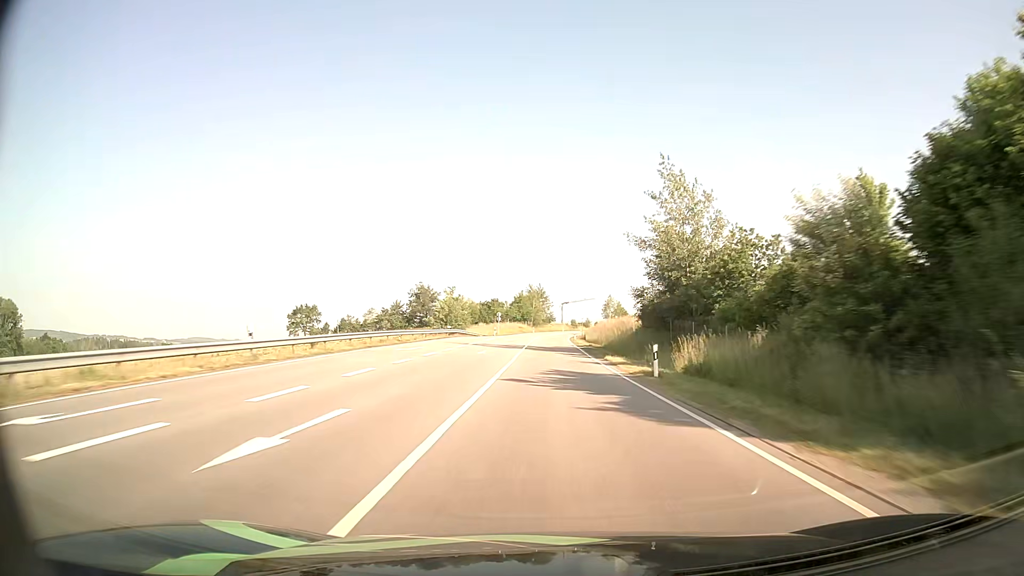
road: primary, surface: asphalt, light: Day
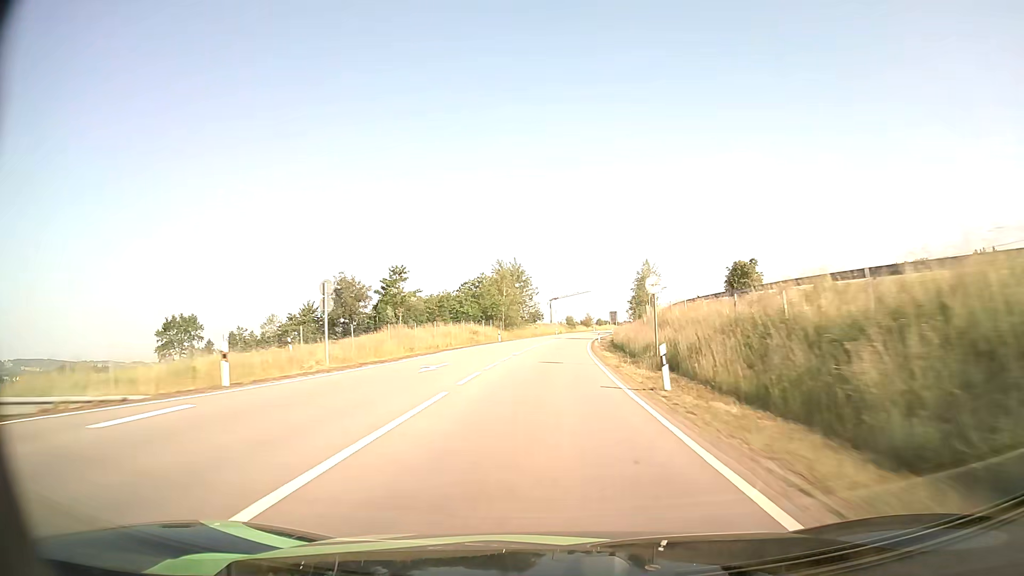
(+0.5, +69.8) m; +1°
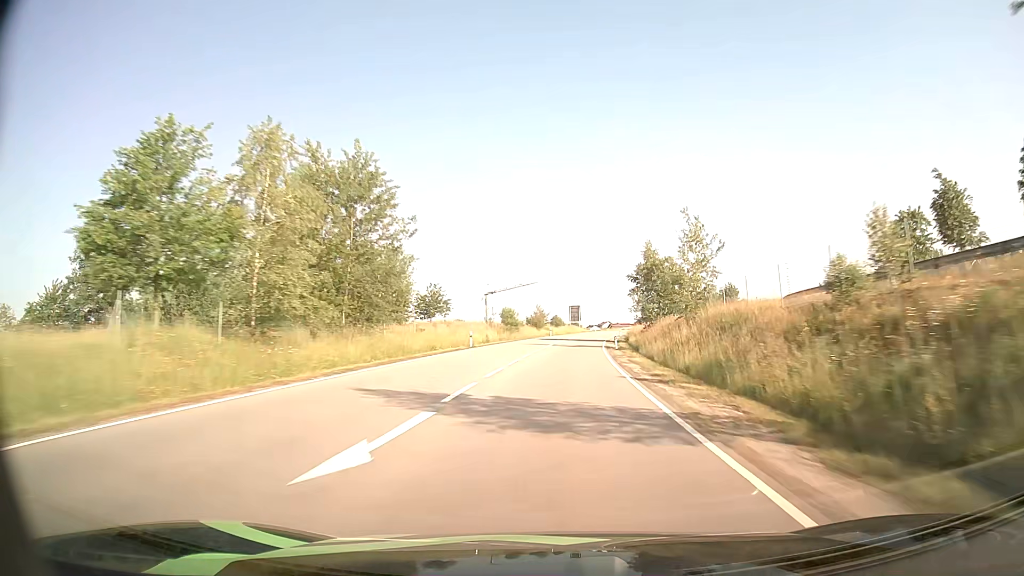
(+2.3, +69.7) m; +4°
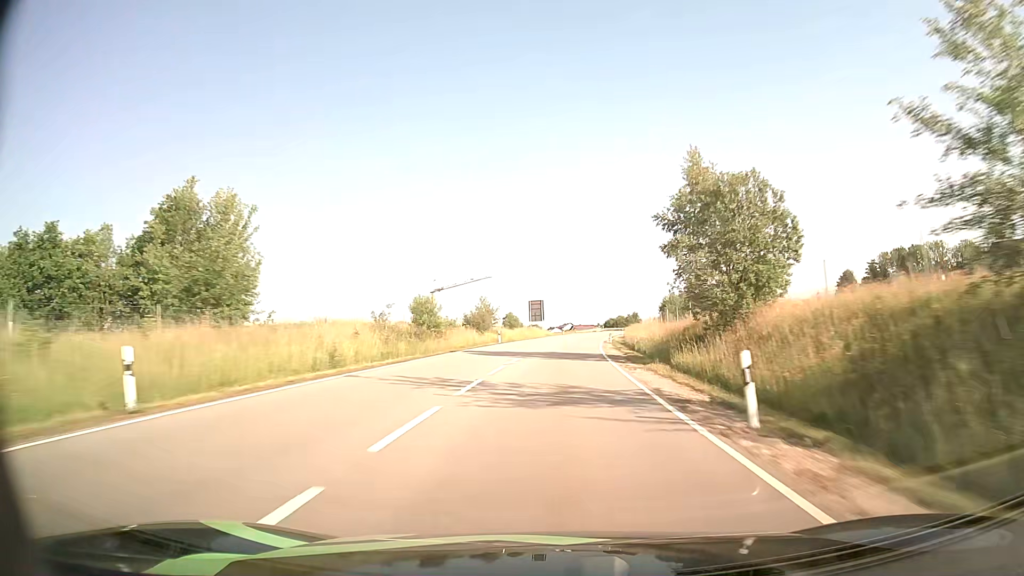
(+1.1, +34.8) m; +4°
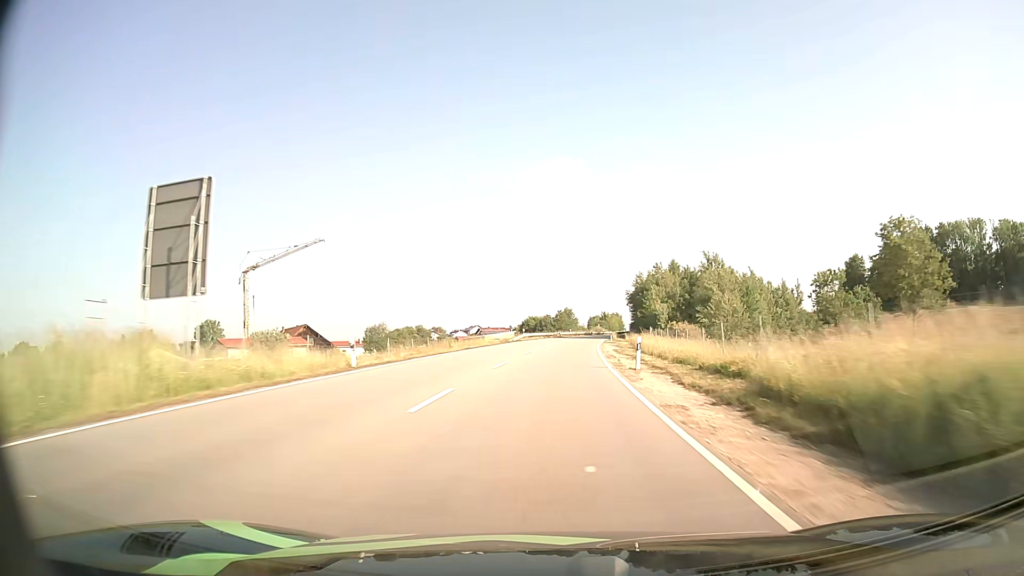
(+6.1, +86.8) m; +8°
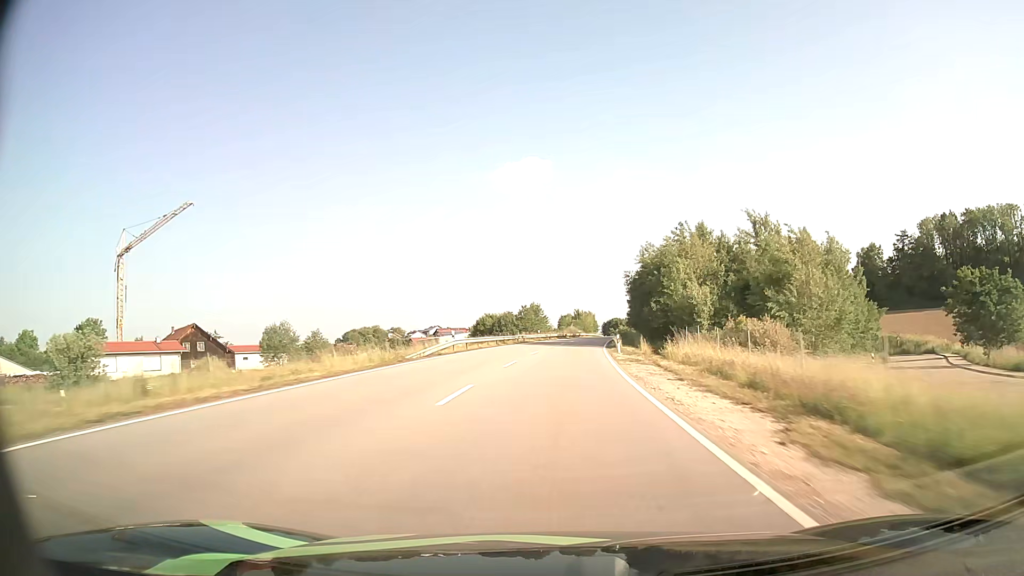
(+0.8, +34.8) m; +3°
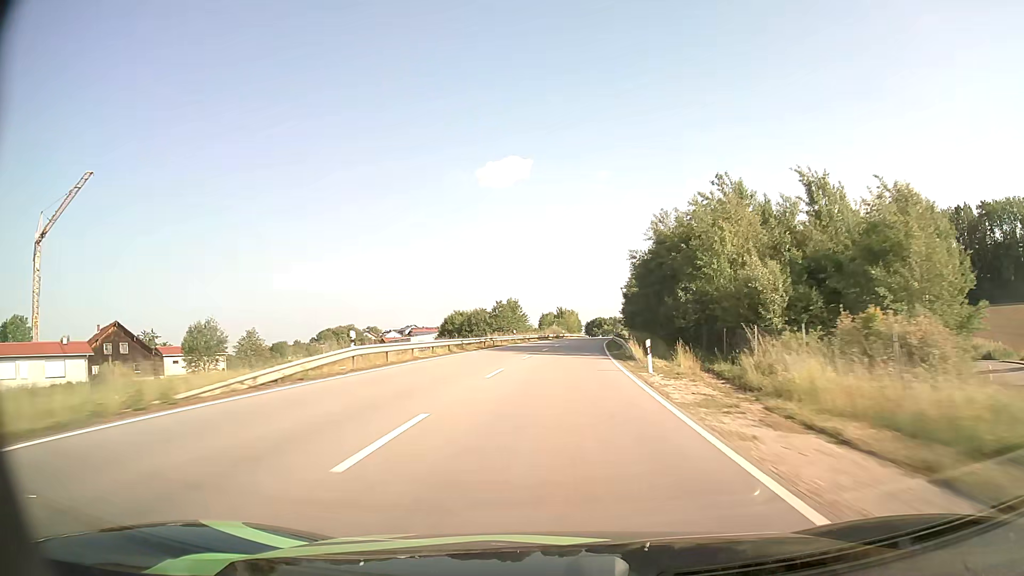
(+0.2, +17.4) m; +2°
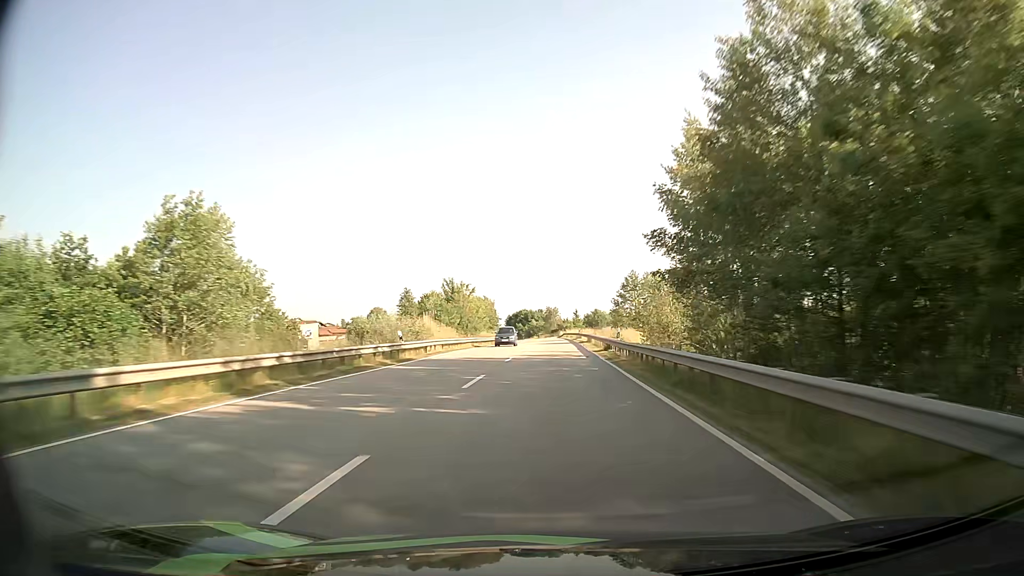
(+5.7, +87.1) m; +6°
(0, +10) (0, +20) (0, +30) (+1, +40) (+1, +50) (+1, +60) (+1, +70) (+1, +80) (+1, +90) (+1, +100) m
